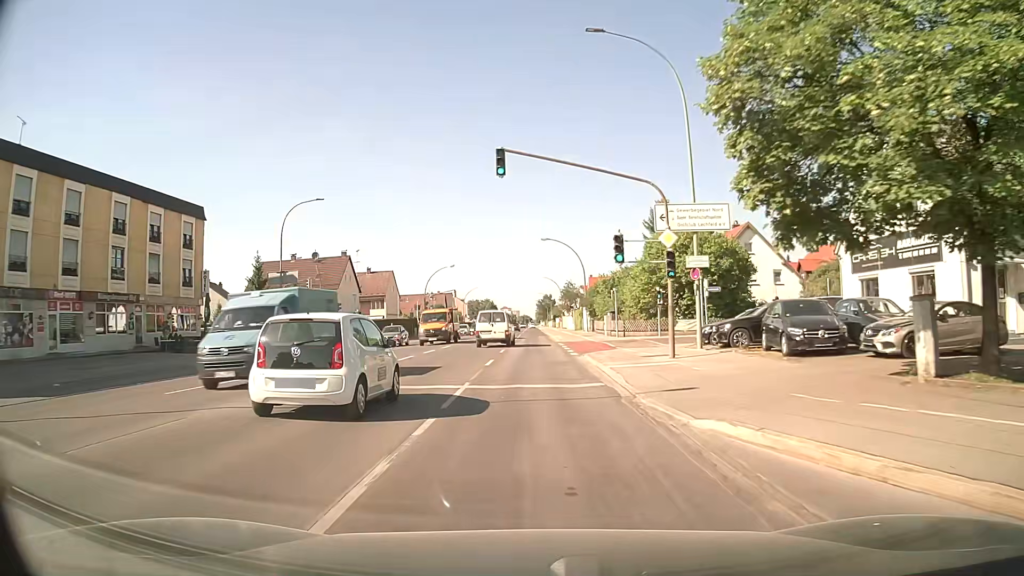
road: secondary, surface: asphalt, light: Day
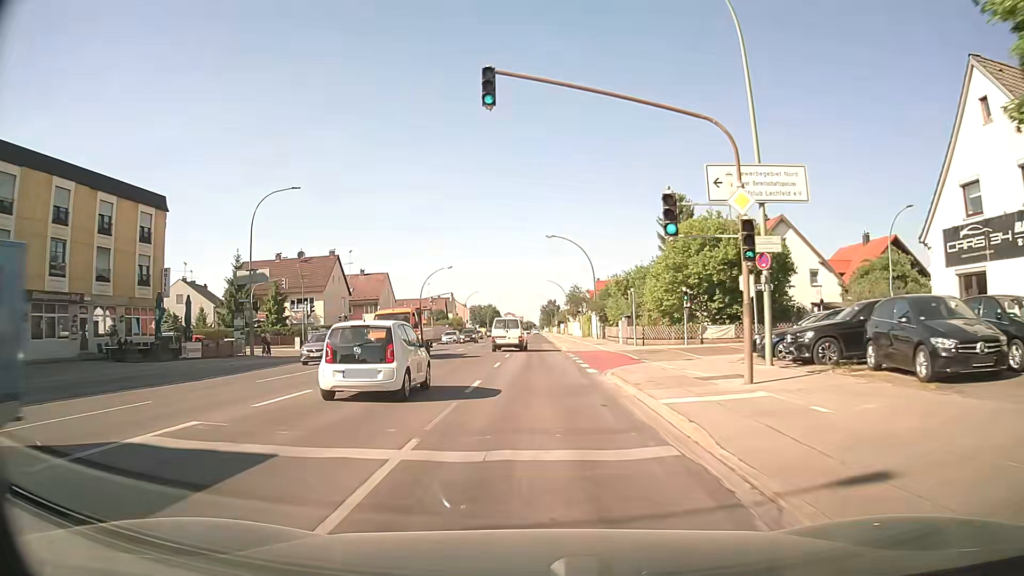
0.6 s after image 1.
(0.0, +6.9) m; 0°
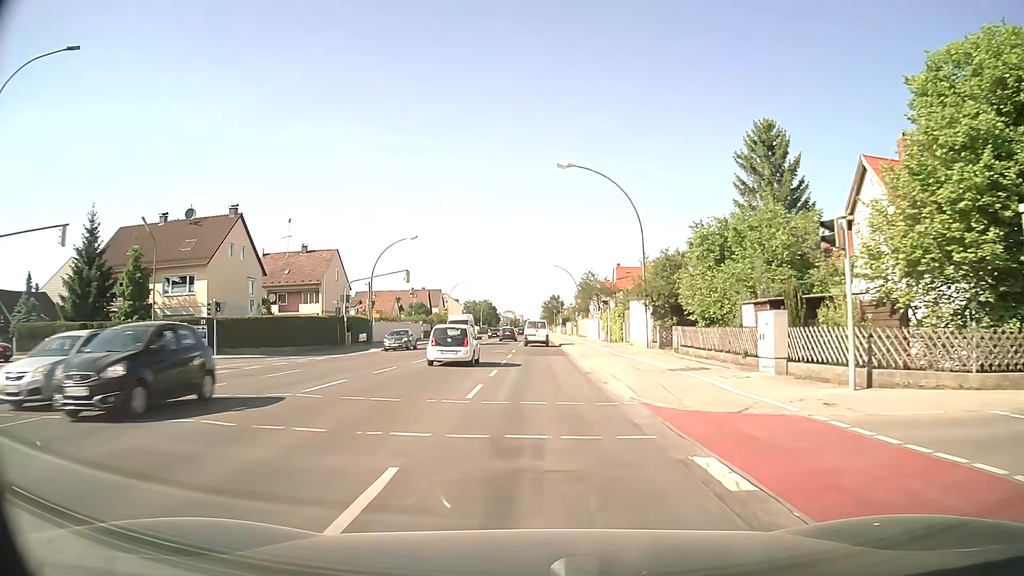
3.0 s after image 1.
(-0.2, +27.9) m; 0°
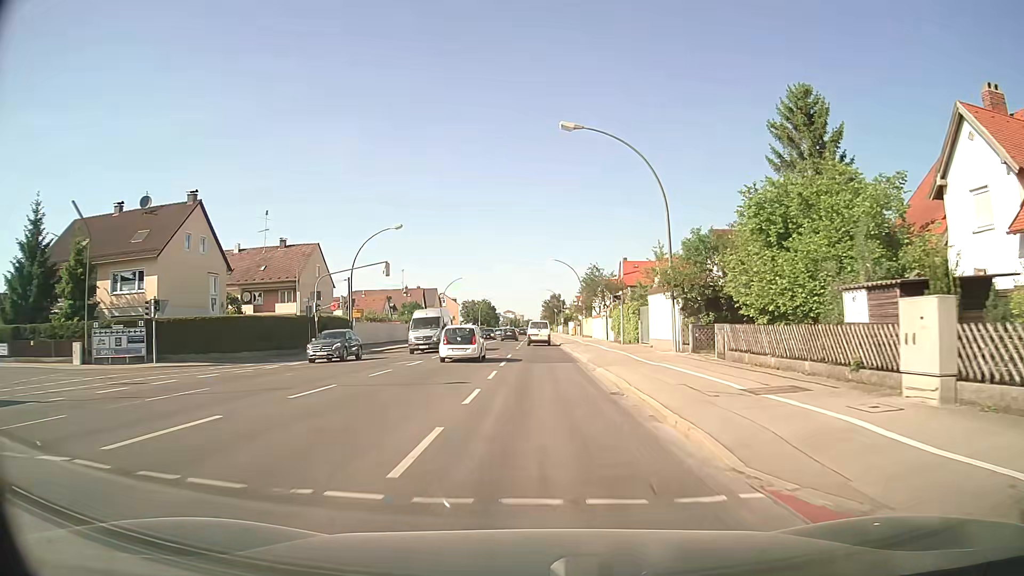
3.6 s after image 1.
(0.0, +7.0) m; 0°
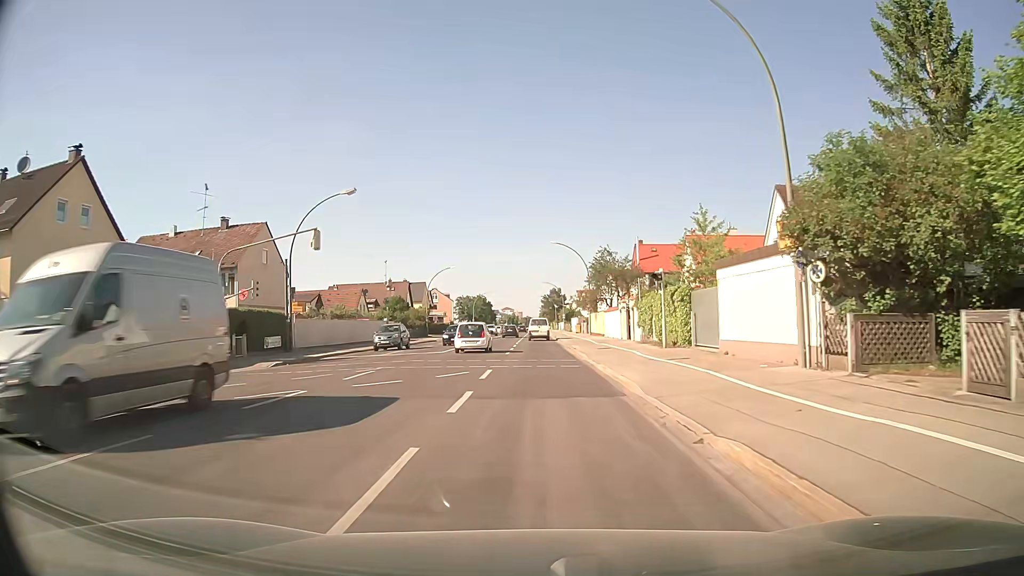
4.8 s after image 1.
(0.0, +14.1) m; 0°
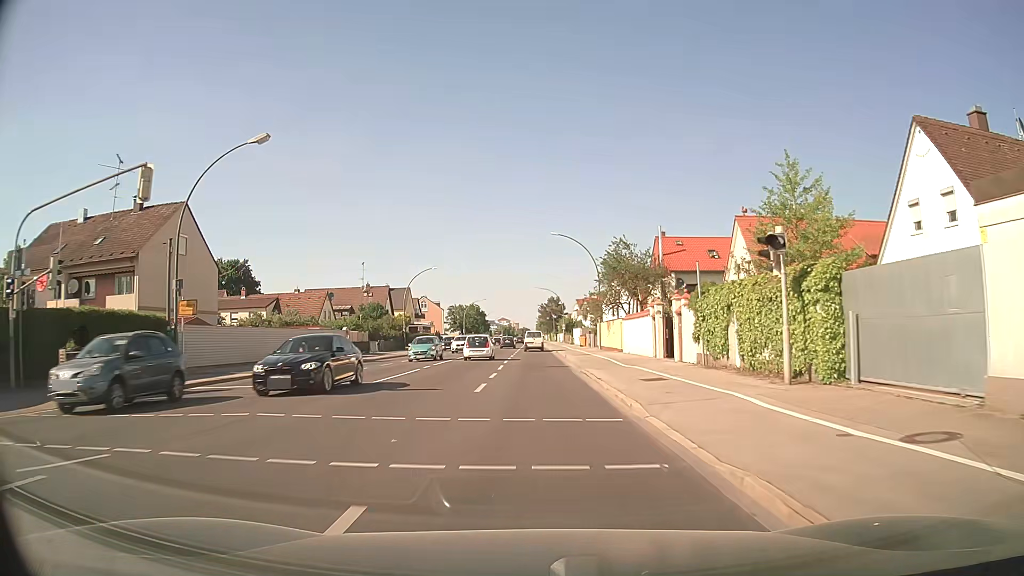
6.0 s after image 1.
(0.0, +14.2) m; +1°
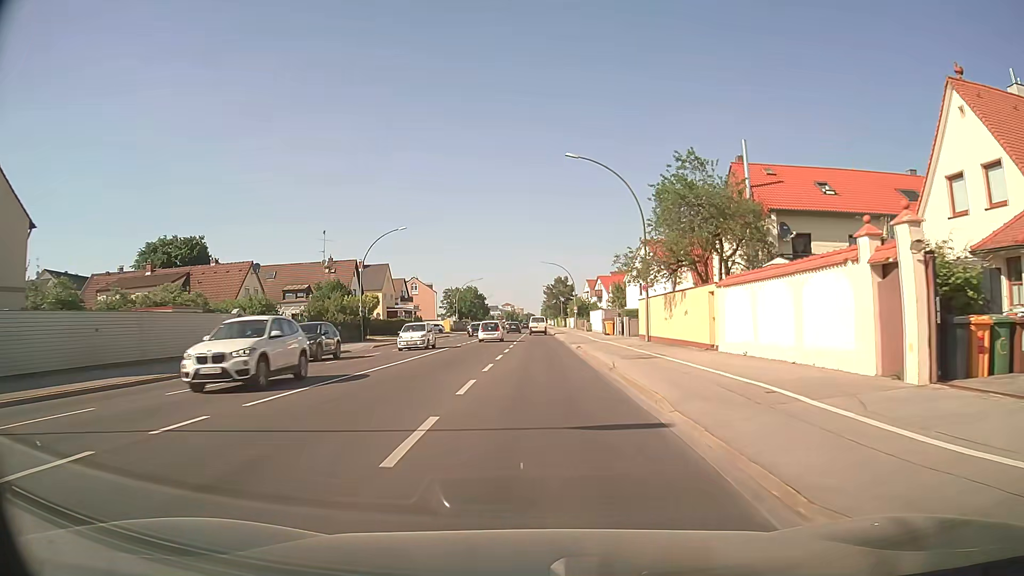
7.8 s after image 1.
(-0.2, +22.2) m; -1°
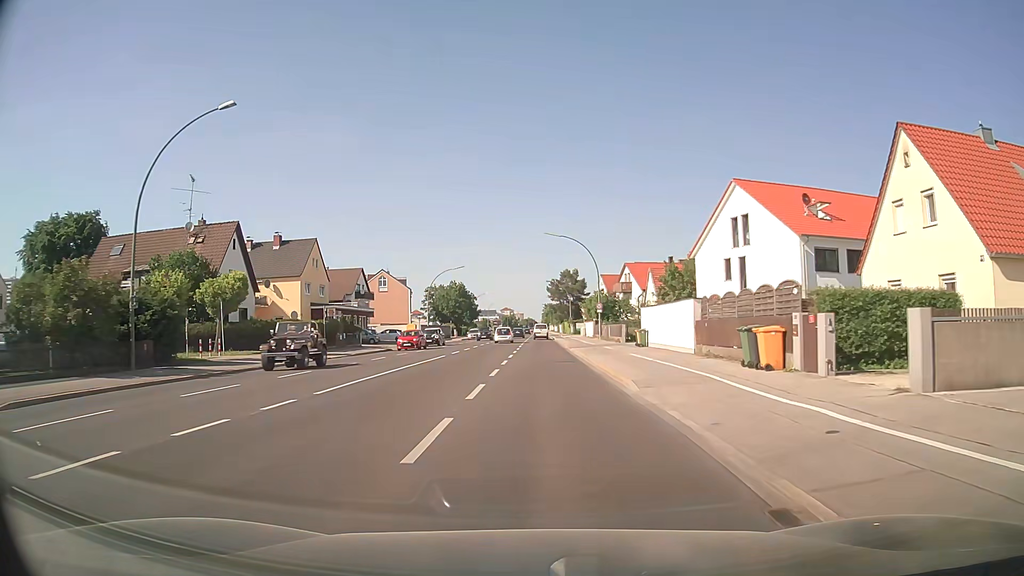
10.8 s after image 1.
(+0.1, +35.6) m; 0°
(0, +10) (0, +20) (0, +30) (0, +40) (0, +50) (0, +60) (0, +70) (0, +80) (0, +90) (0, +100) m
